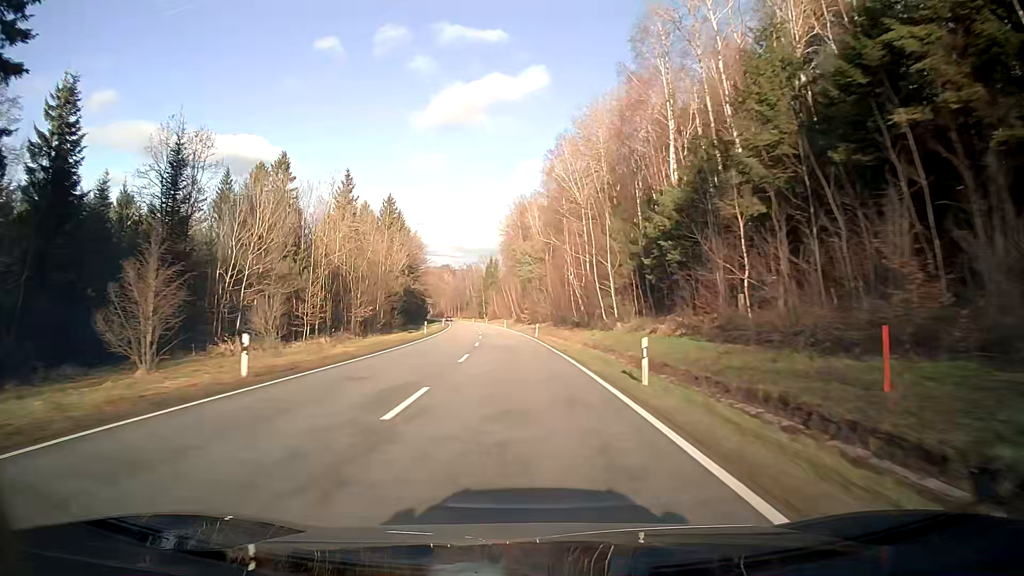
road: secondary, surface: asphalt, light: Day
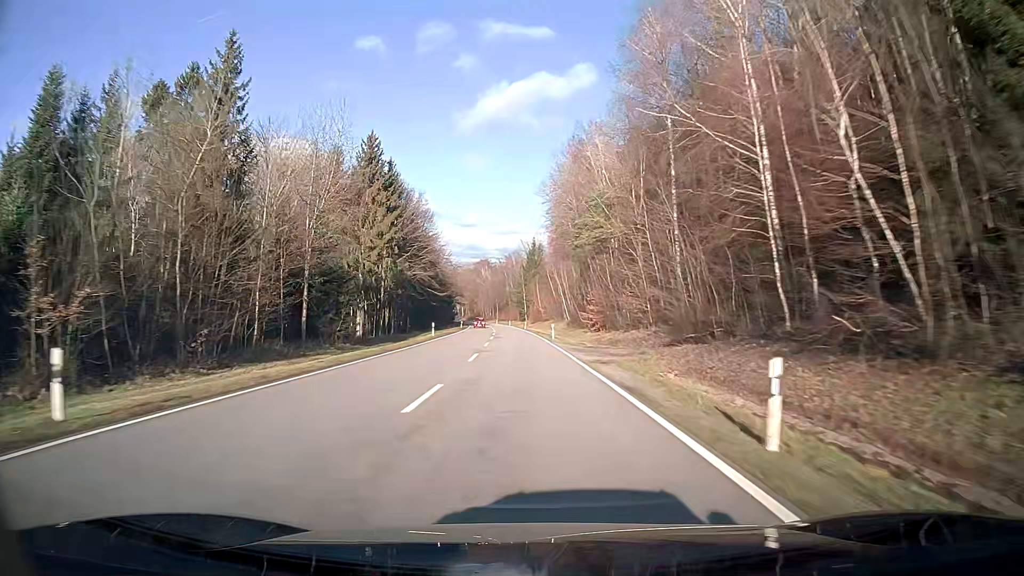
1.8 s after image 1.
(-1.7, +47.4) m; -4°
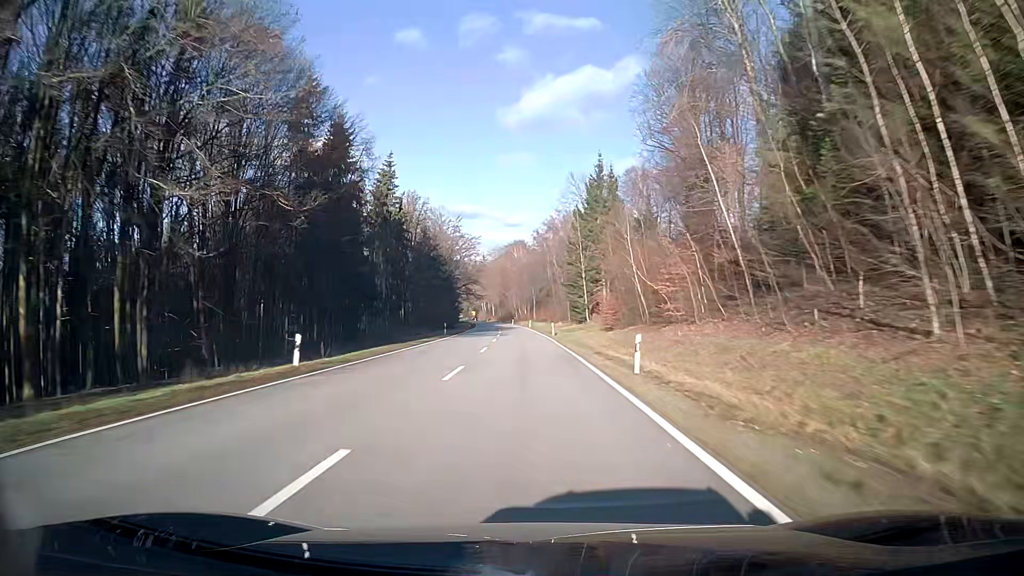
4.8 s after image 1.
(-2.7, +79.2) m; -4°
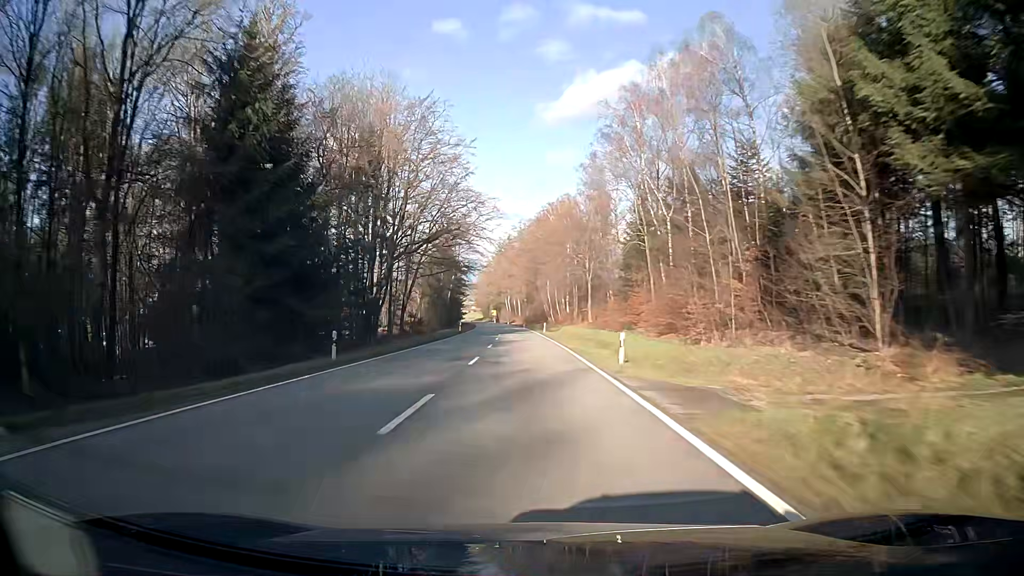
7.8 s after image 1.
(-2.0, +79.2) m; -3°
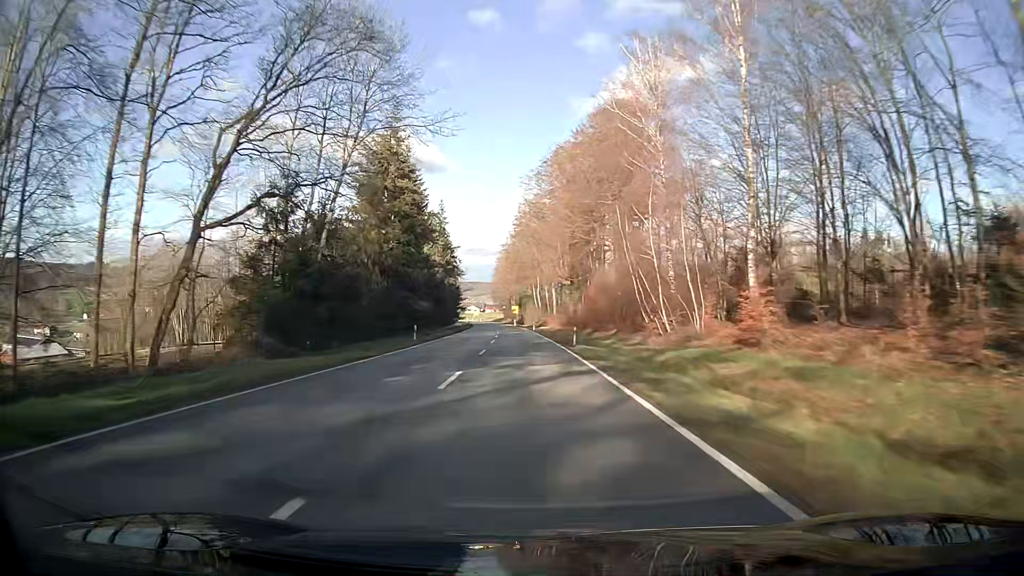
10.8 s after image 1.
(-2.0, +79.1) m; -3°
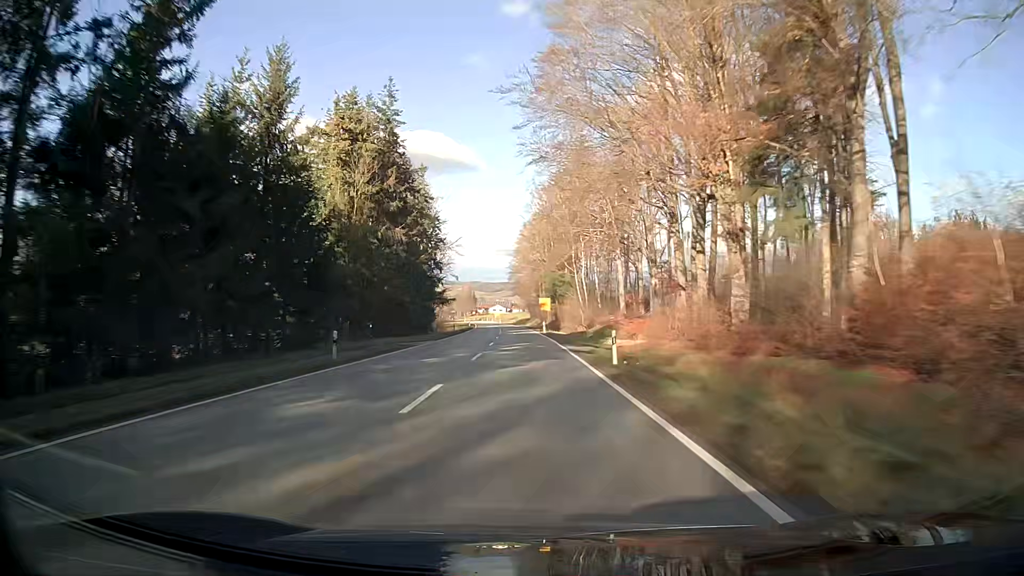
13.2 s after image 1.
(-1.5, +63.1) m; -3°
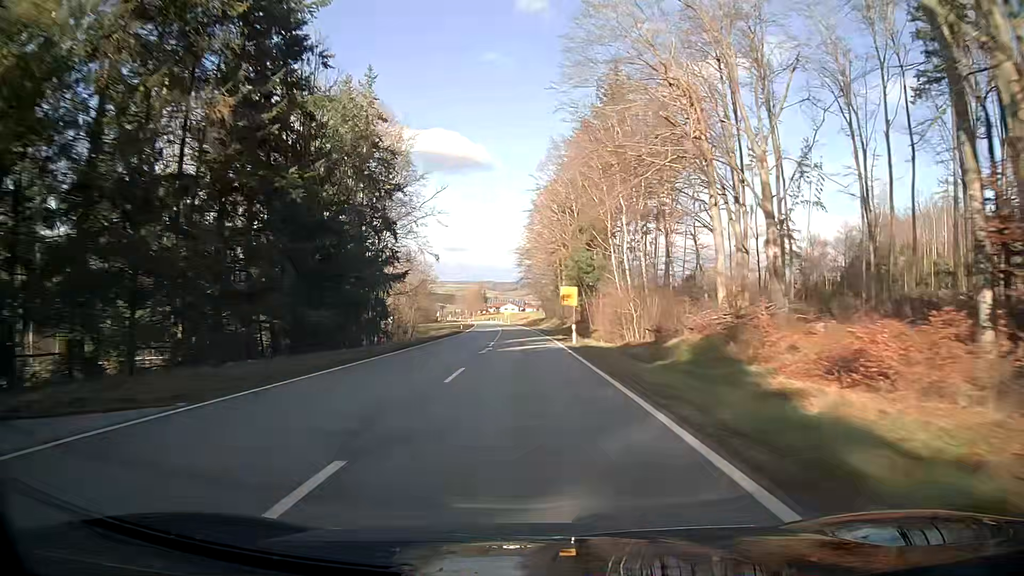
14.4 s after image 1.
(-0.3, +31.6) m; -1°
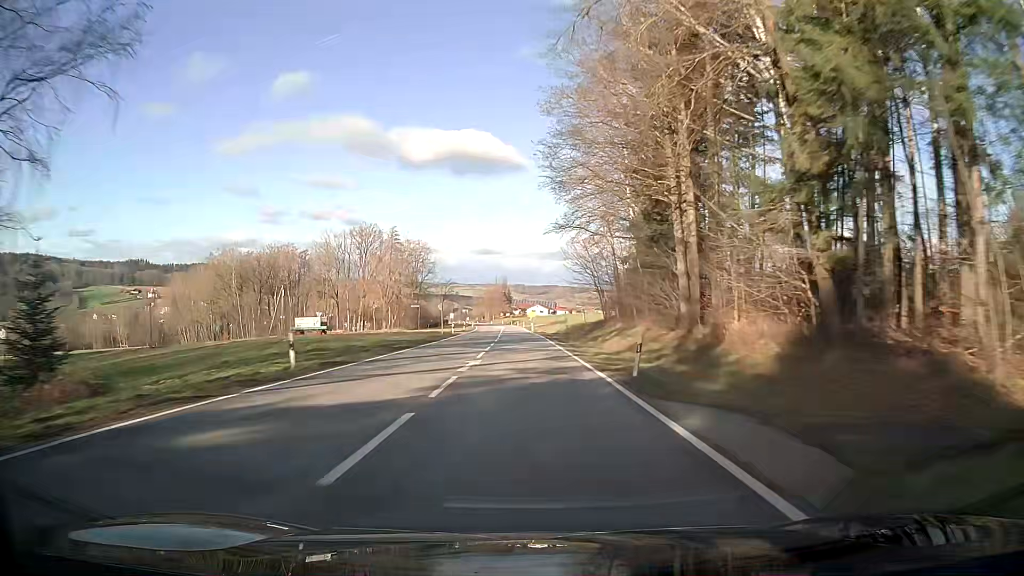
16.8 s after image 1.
(-1.3, +63.2) m; -2°
